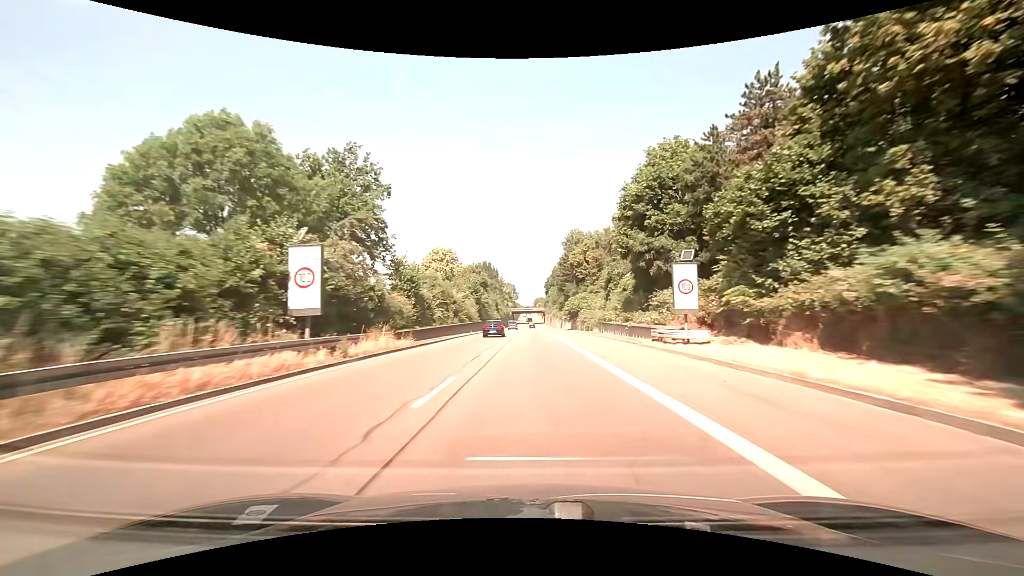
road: trunk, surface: asphalt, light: Day
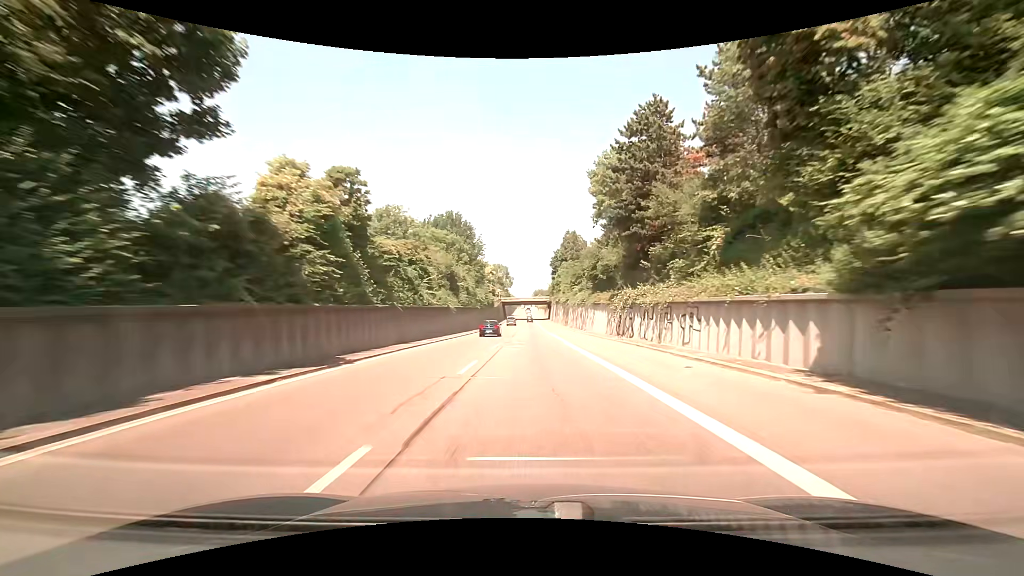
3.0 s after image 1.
(+0.2, +75.0) m; 0°
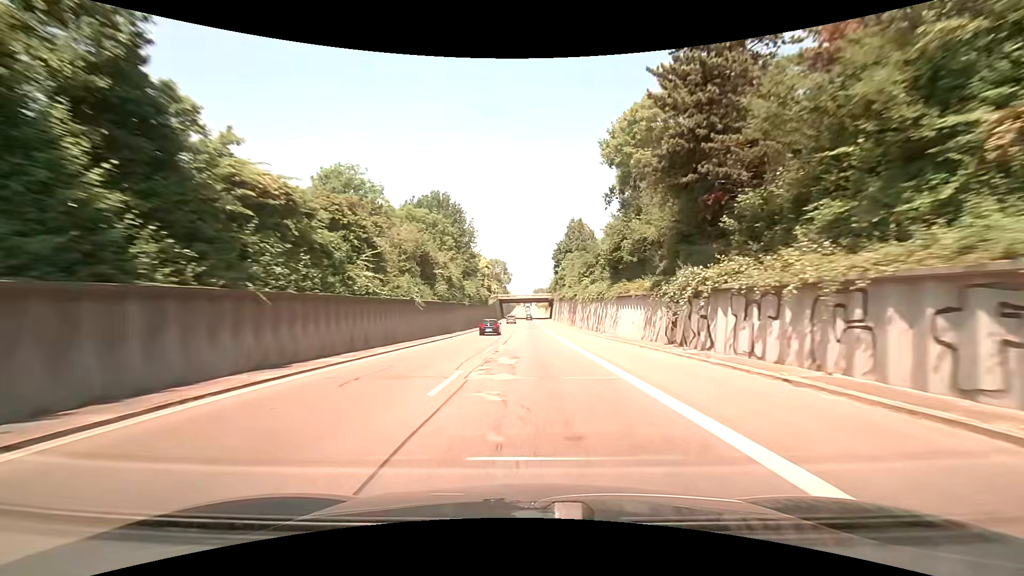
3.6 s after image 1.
(0.0, +15.0) m; 0°
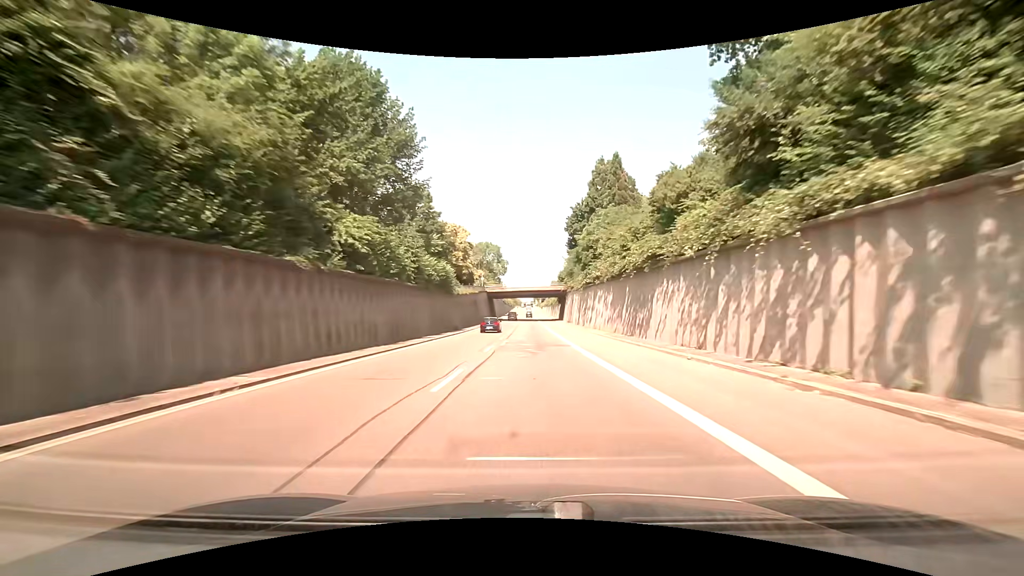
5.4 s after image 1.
(0.0, +45.4) m; 0°
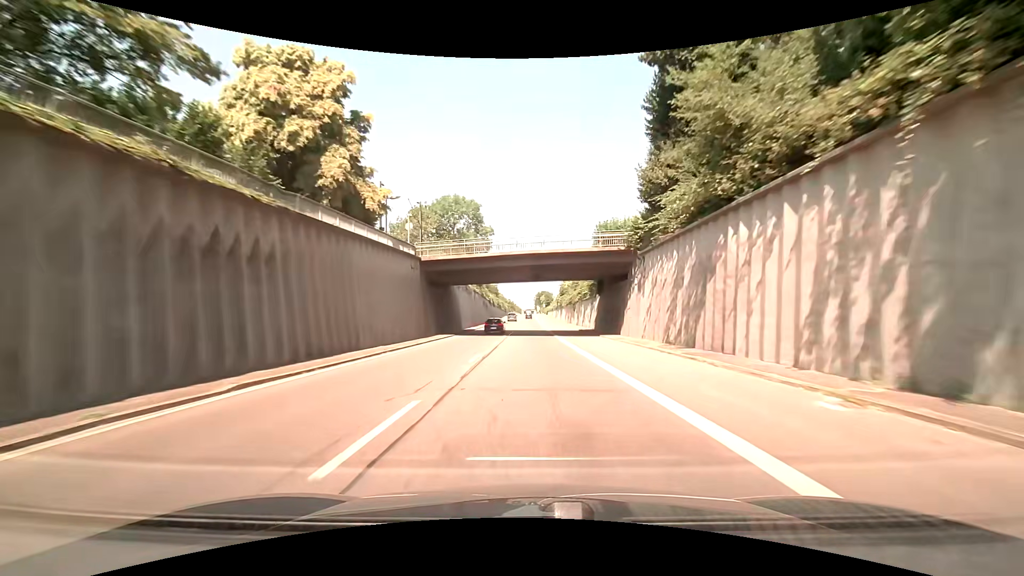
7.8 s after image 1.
(-0.3, +62.2) m; 0°
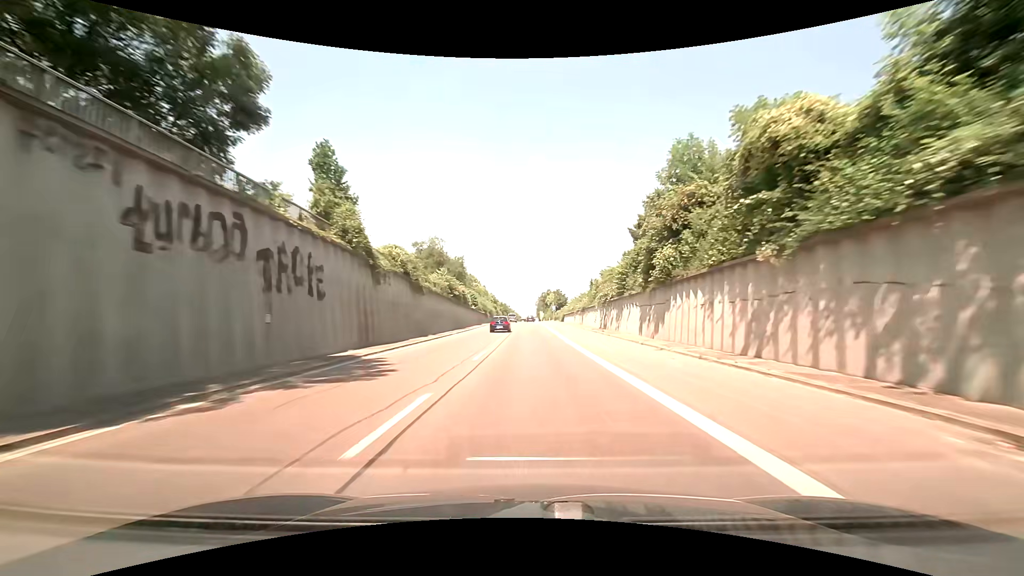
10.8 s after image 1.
(-0.1, +79.7) m; 0°
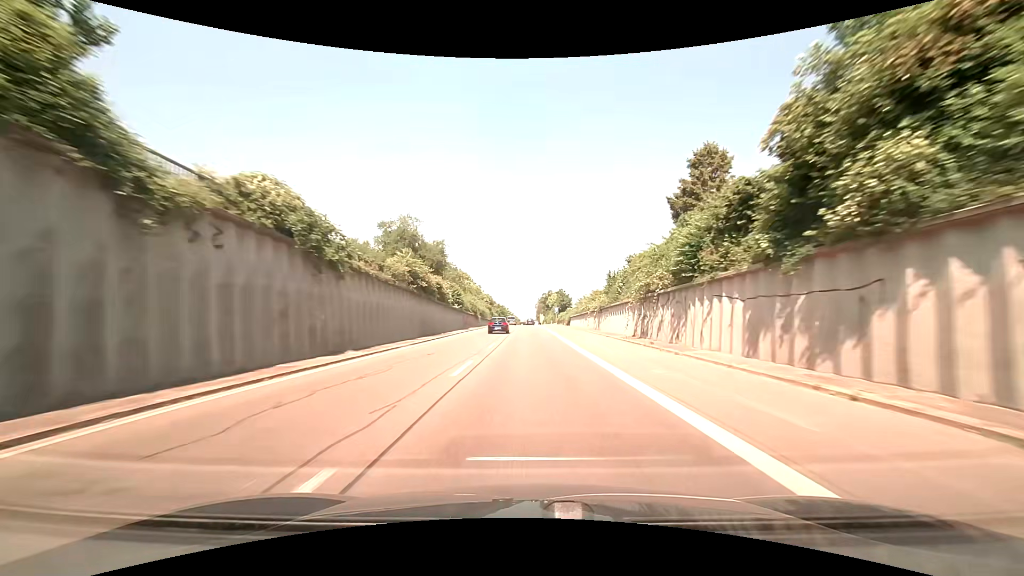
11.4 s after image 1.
(0.0, +16.0) m; 0°
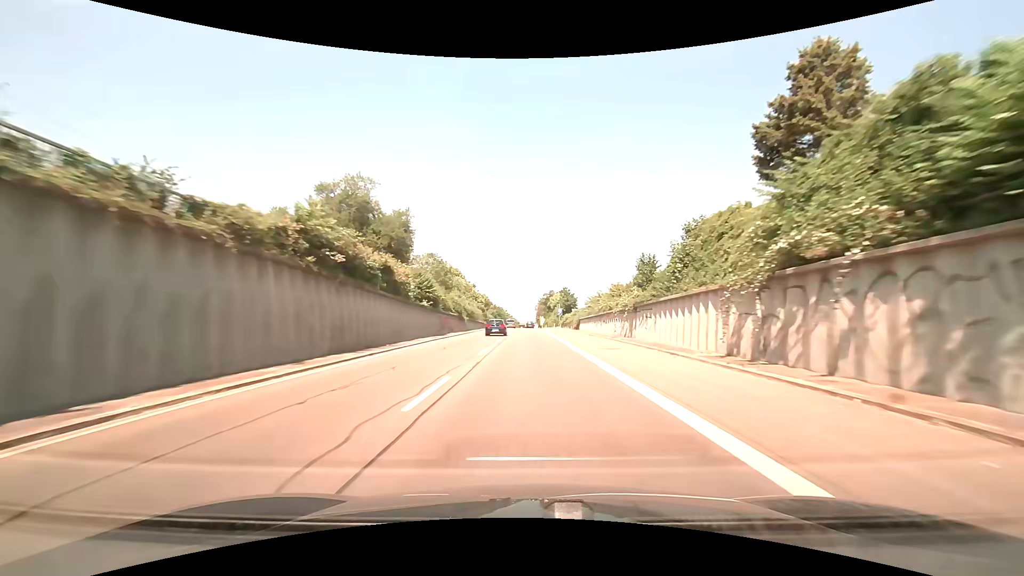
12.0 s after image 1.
(+0.1, +15.9) m; 0°
(0, +10) (0, +20) (0, +30) (0, +40) (0, +50) (0, +60) (0, +70) (0, +80) (0, +90) (0, +100) m
